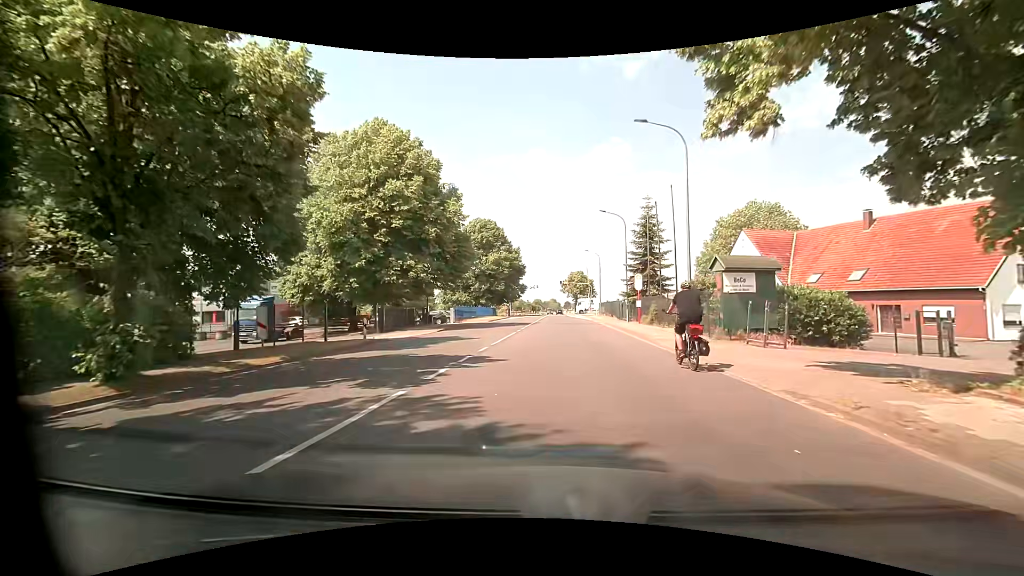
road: tertiary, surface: asphalt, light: Day
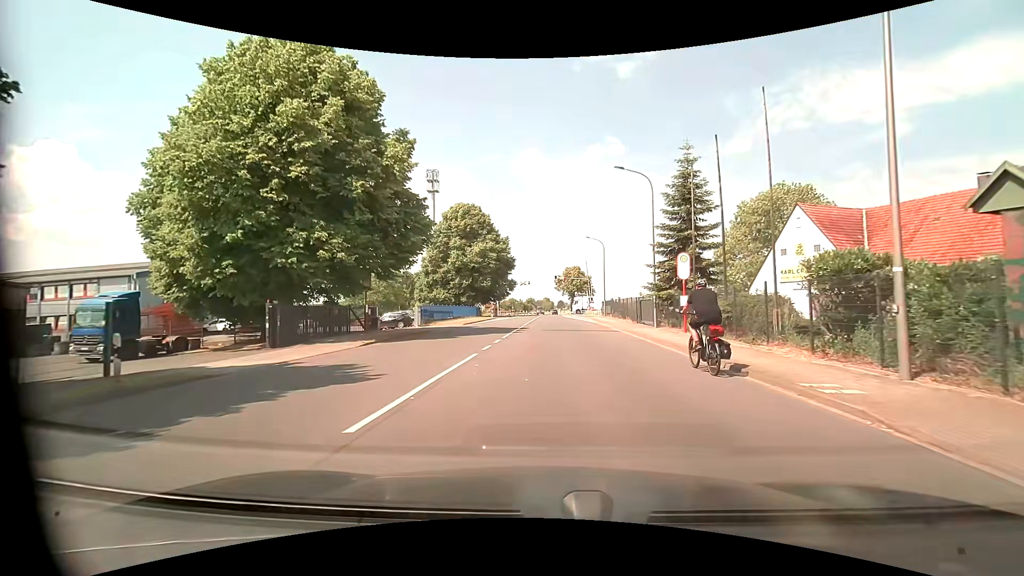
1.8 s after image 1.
(0.0, +13.1) m; 0°
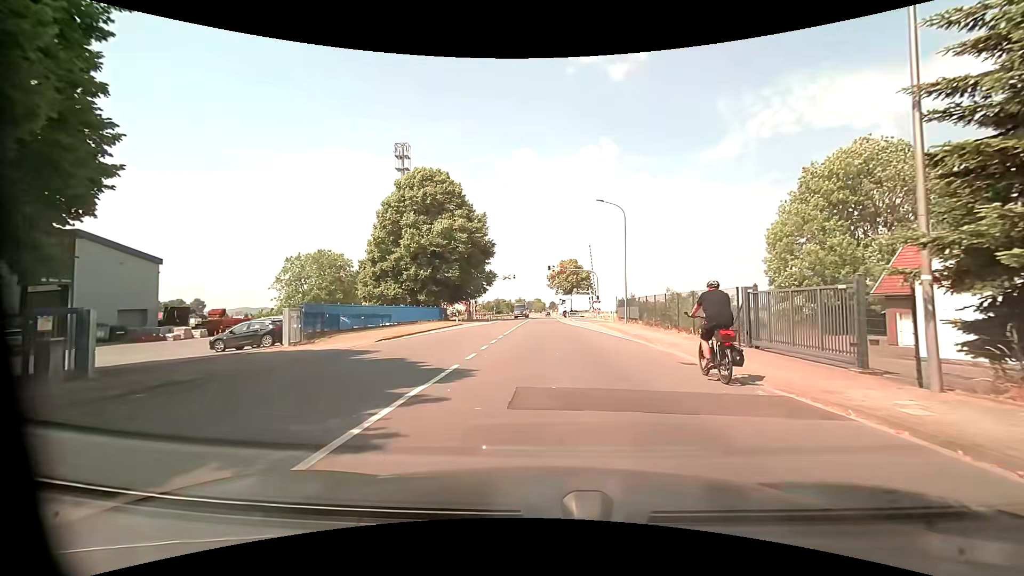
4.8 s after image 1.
(+0.3, +21.2) m; +1°
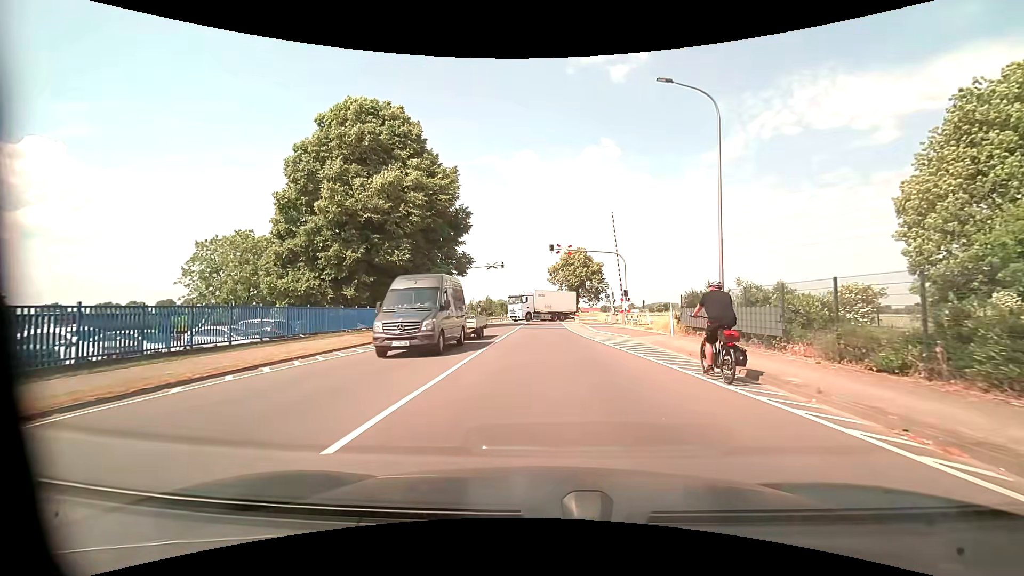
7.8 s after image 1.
(+0.2, +20.6) m; 0°
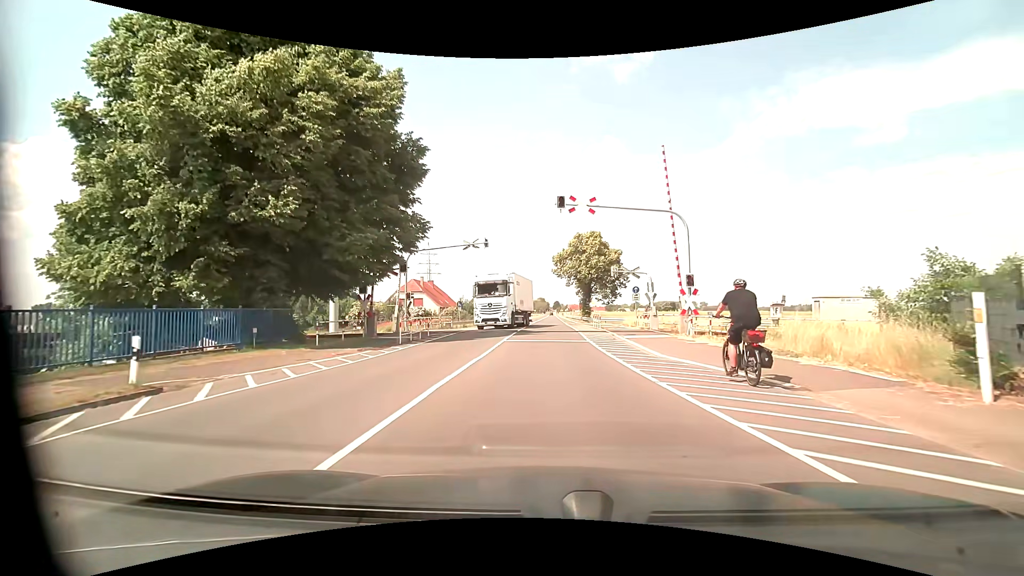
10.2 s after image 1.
(-0.1, +16.7) m; -1°
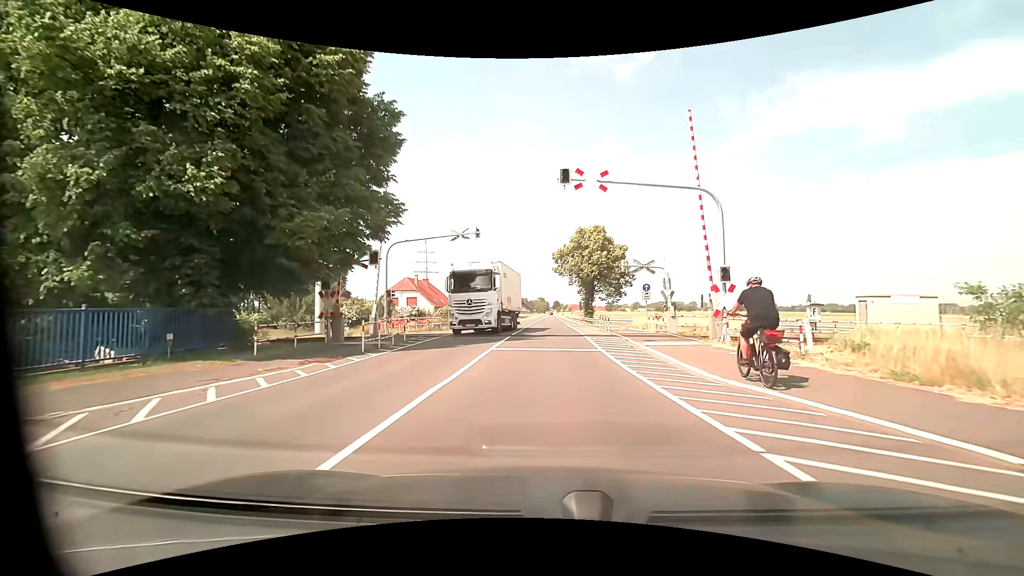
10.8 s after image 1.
(0.0, +4.5) m; 0°
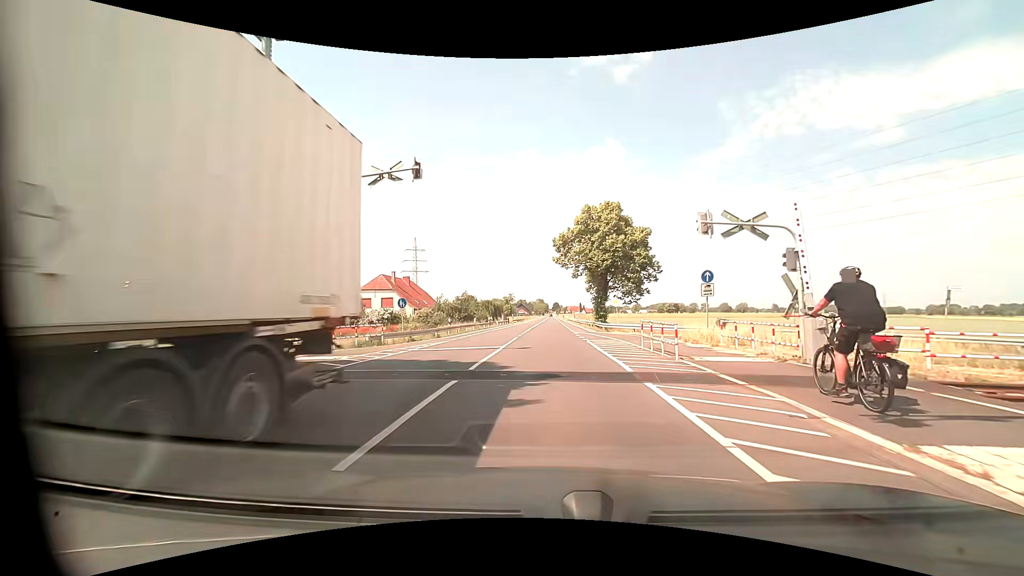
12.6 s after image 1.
(+0.1, +14.4) m; 0°
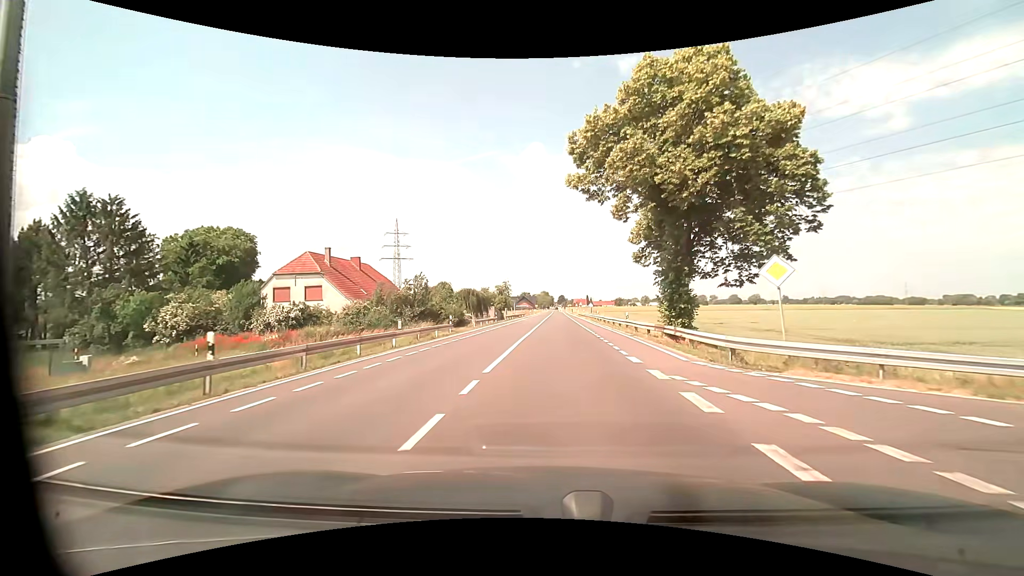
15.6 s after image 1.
(+0.3, +27.3) m; 0°
(0, +10) (0, +20) (0, +30) (+1, +40) (+1, +50) (+1, +60) (+1, +70) (+2, +80) (+2, +90) (+2, +100) m
